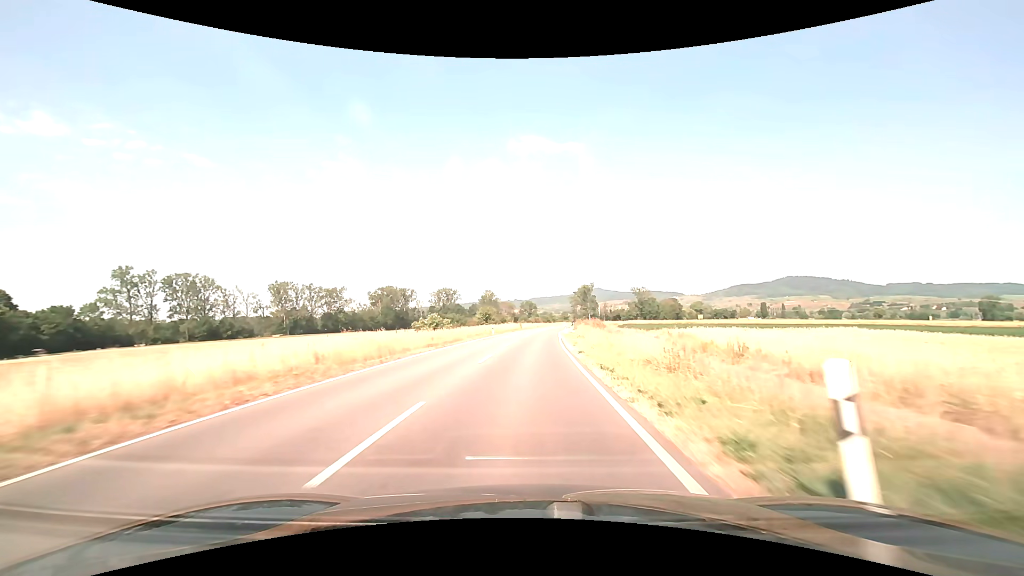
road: secondary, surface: asphalt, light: Day
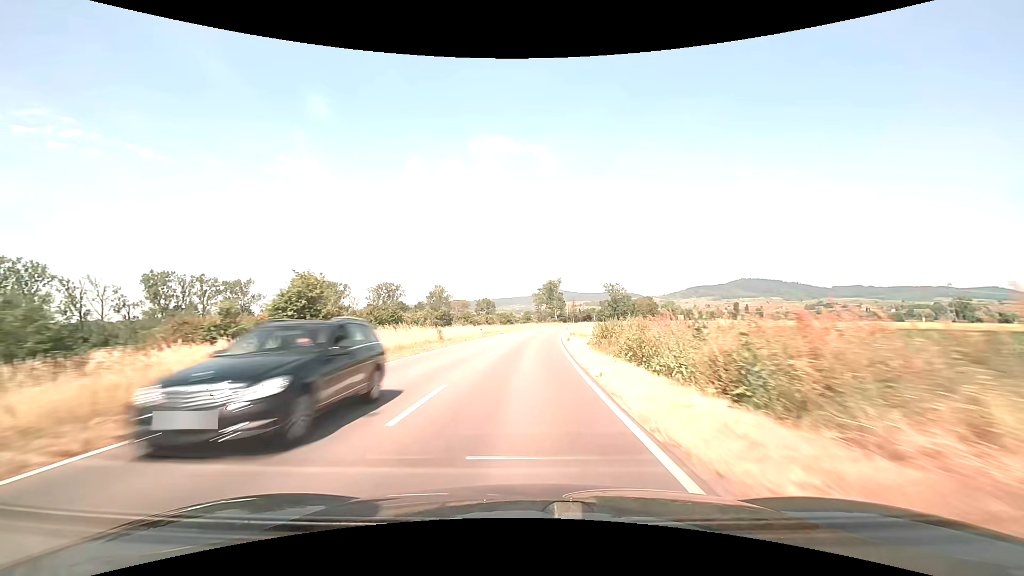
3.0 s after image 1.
(+2.1, +58.3) m; +5°
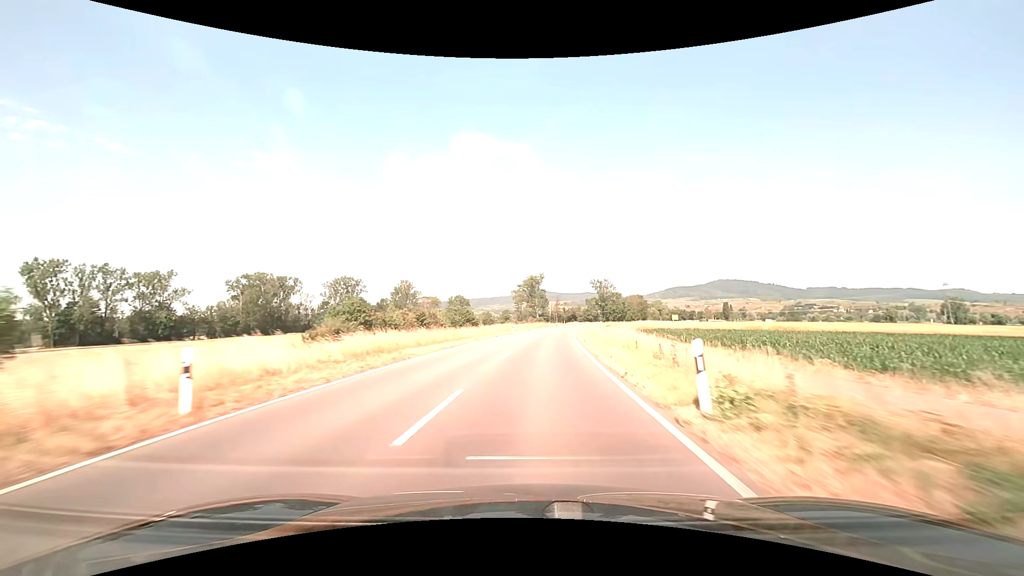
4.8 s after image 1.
(+0.6, +37.6) m; +2°
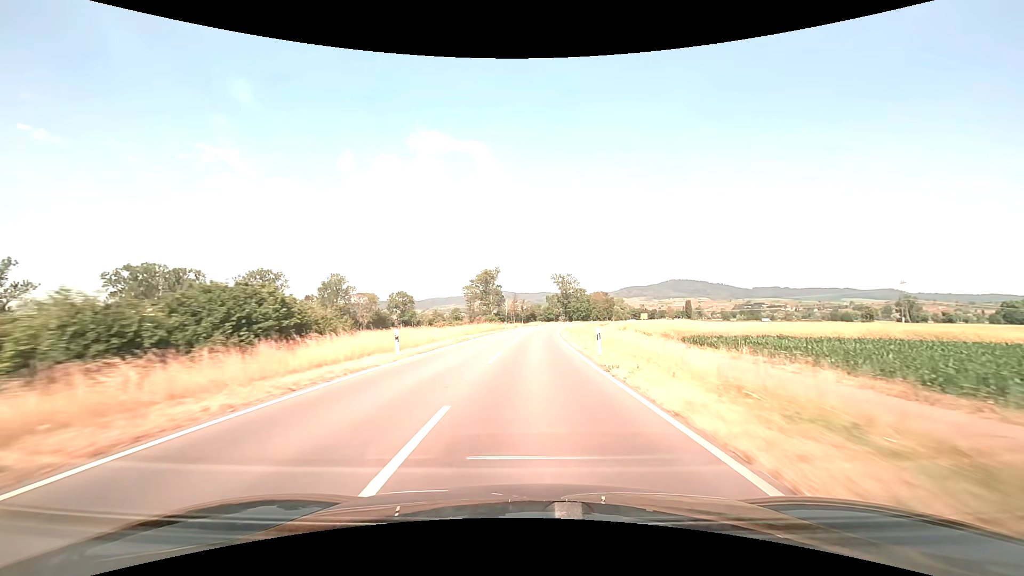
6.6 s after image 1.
(+1.5, +38.1) m; +5°
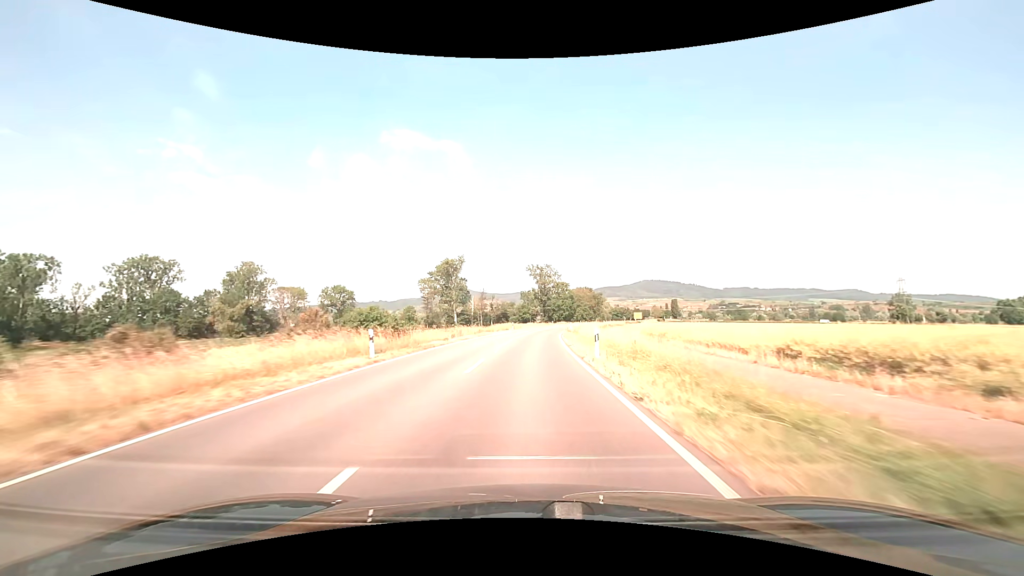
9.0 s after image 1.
(+1.6, +51.5) m; +3°
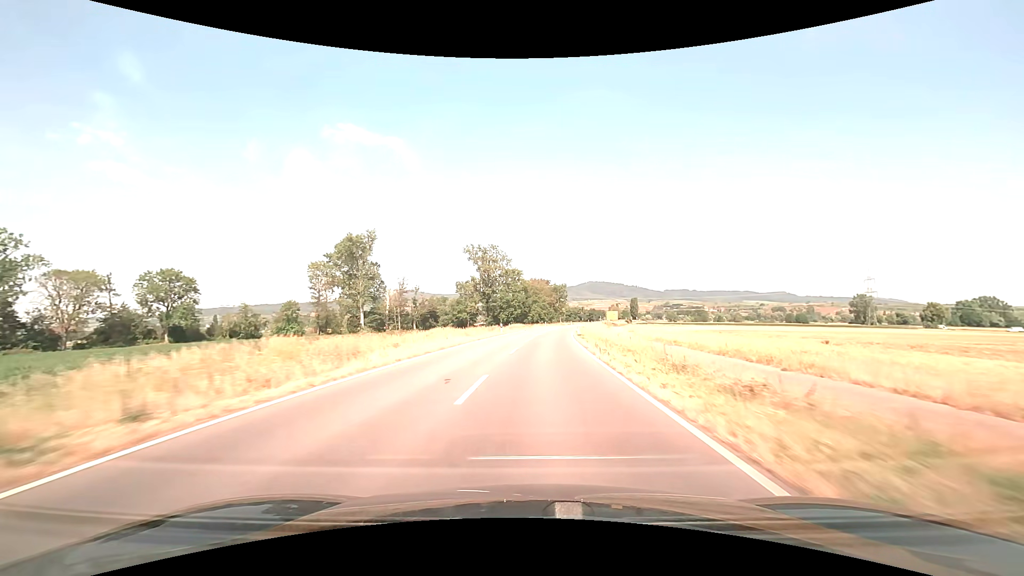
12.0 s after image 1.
(+2.5, +65.2) m; +6°
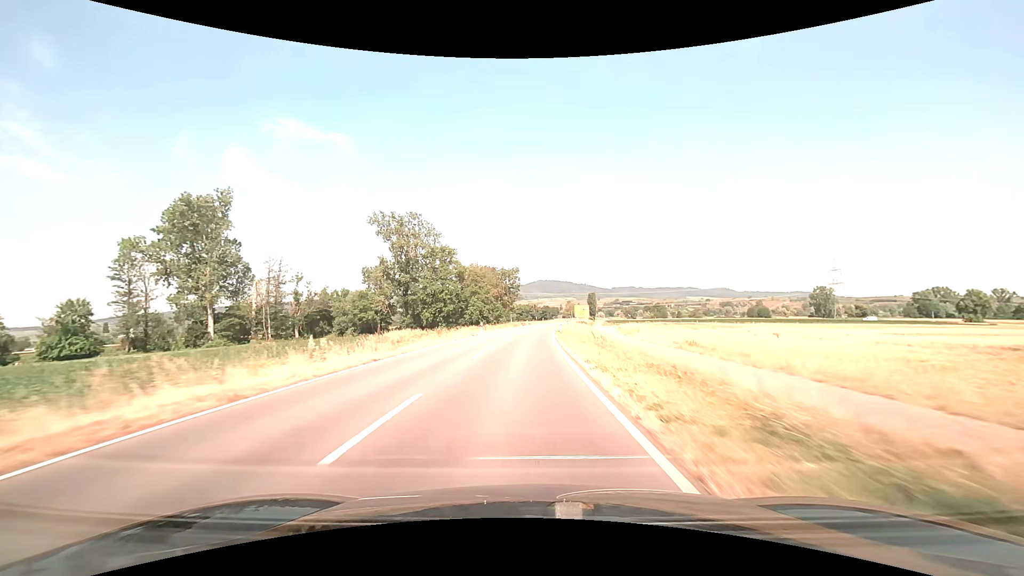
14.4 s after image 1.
(+3.3, +51.3) m; +6°
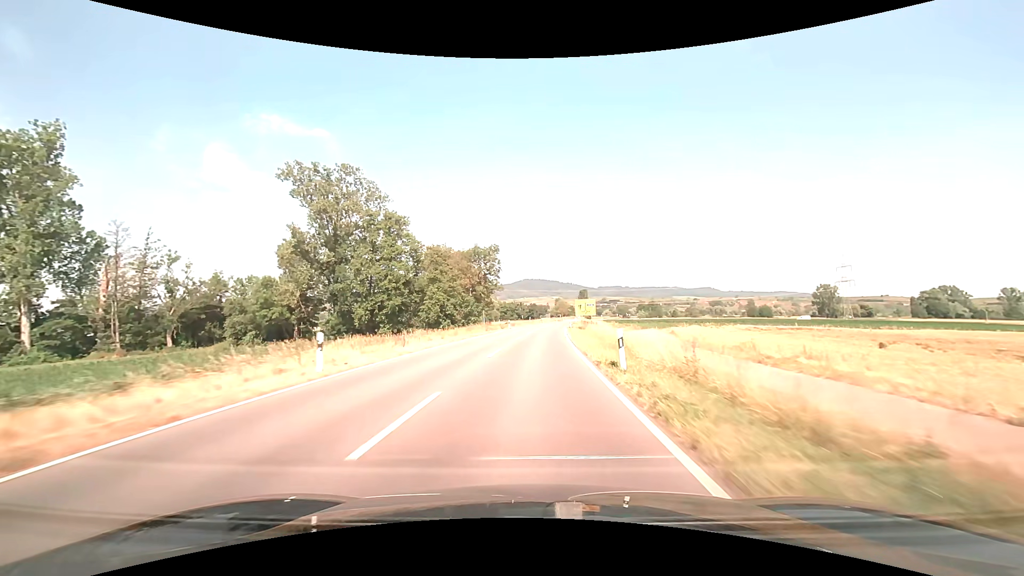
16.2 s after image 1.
(+0.5, +36.0) m; +2°
(0, +10) (0, +20) (+1, +30) (+1, +40) (+2, +50) (+2, +60) (+3, +70) (+4, +80) (+5, +90) (+6, +100) m
